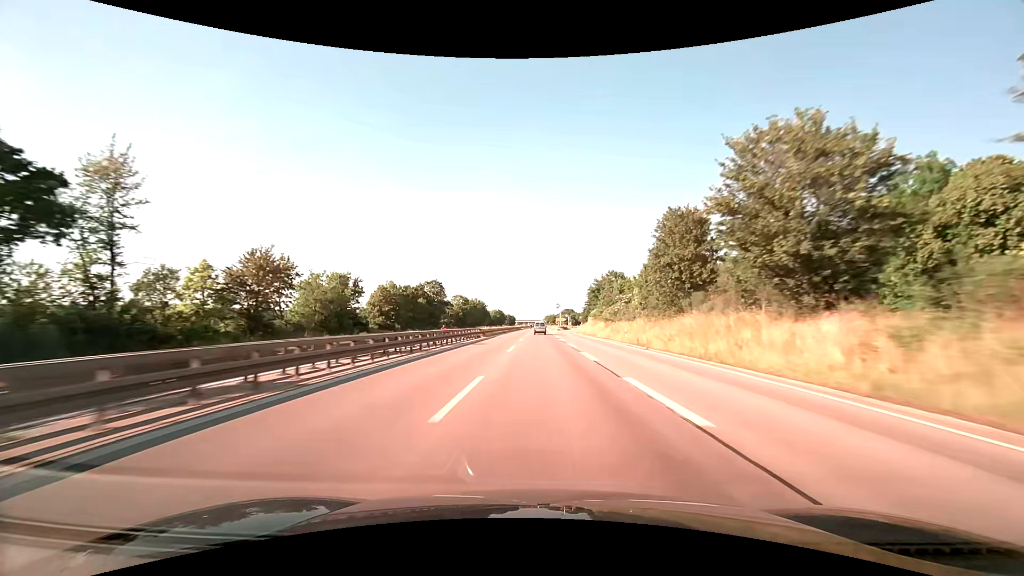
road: trunk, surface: asphalt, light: Day
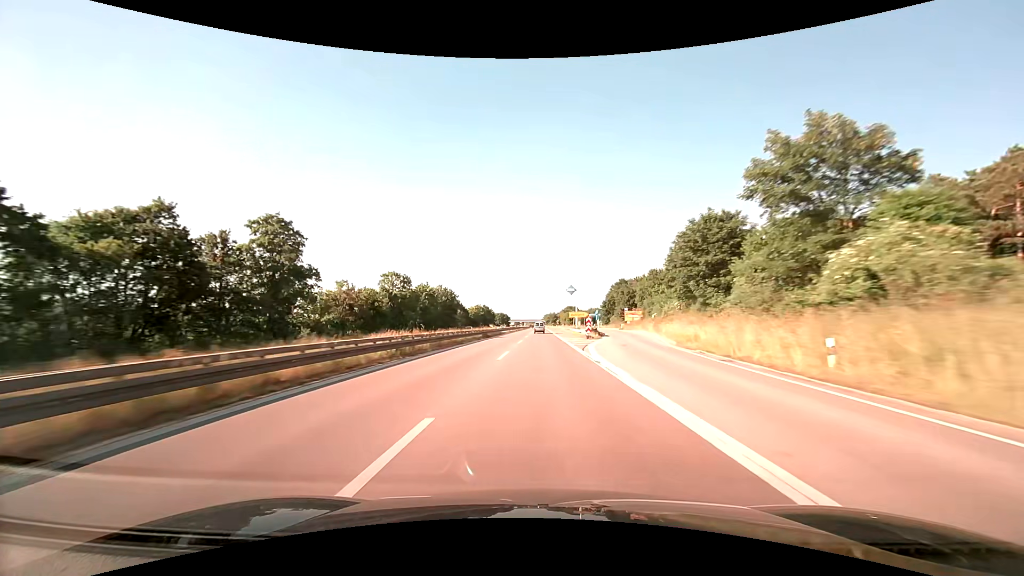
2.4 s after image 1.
(+0.2, +77.2) m; 0°
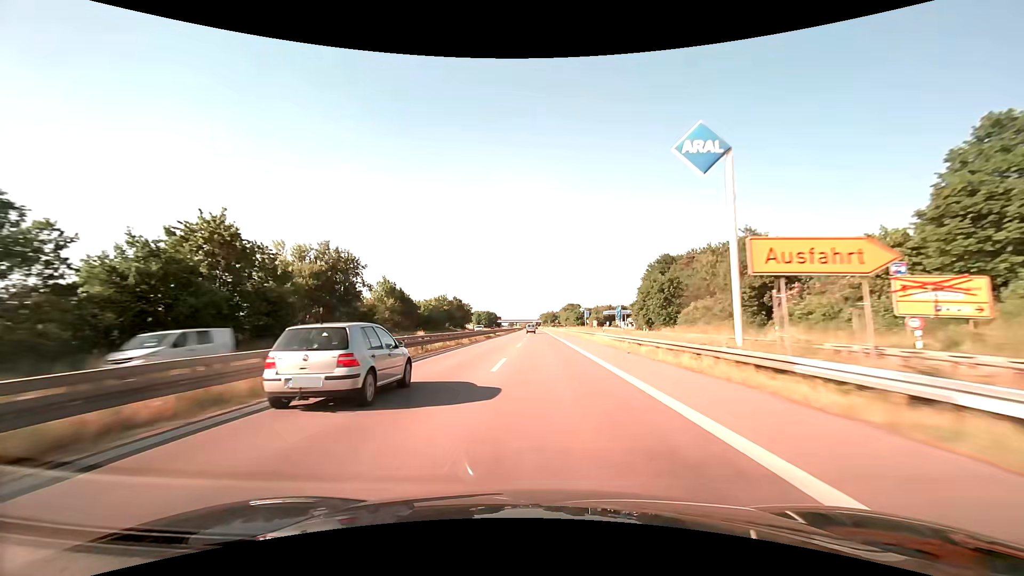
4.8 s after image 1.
(-0.1, +76.1) m; 0°
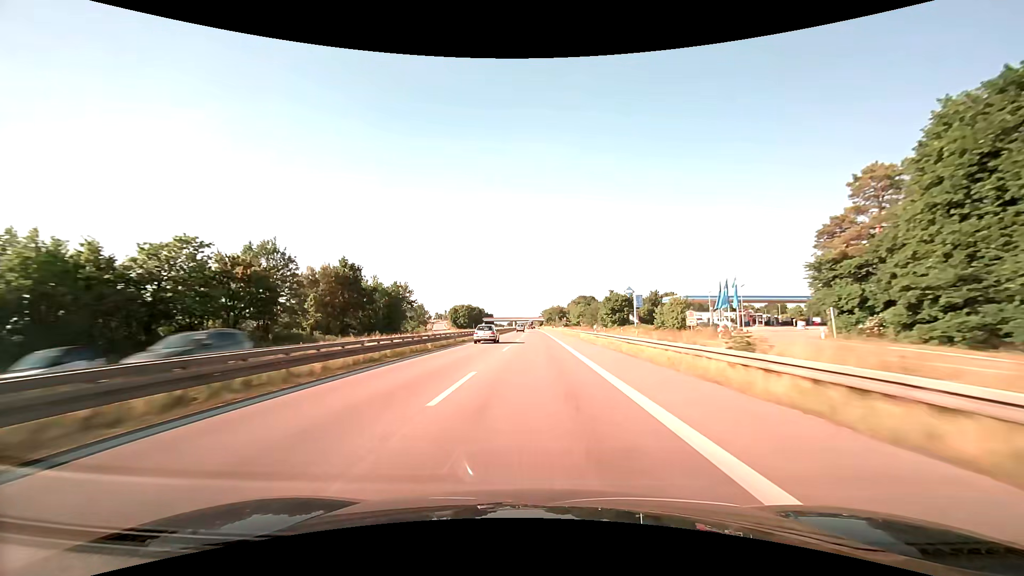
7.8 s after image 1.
(+0.4, +96.1) m; 0°
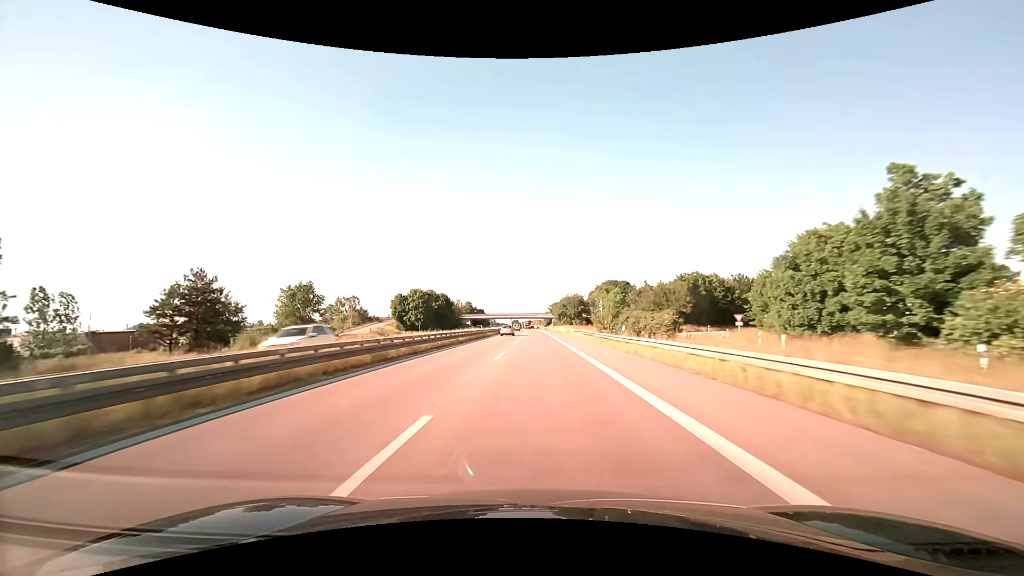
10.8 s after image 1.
(-0.7, +96.6) m; -1°
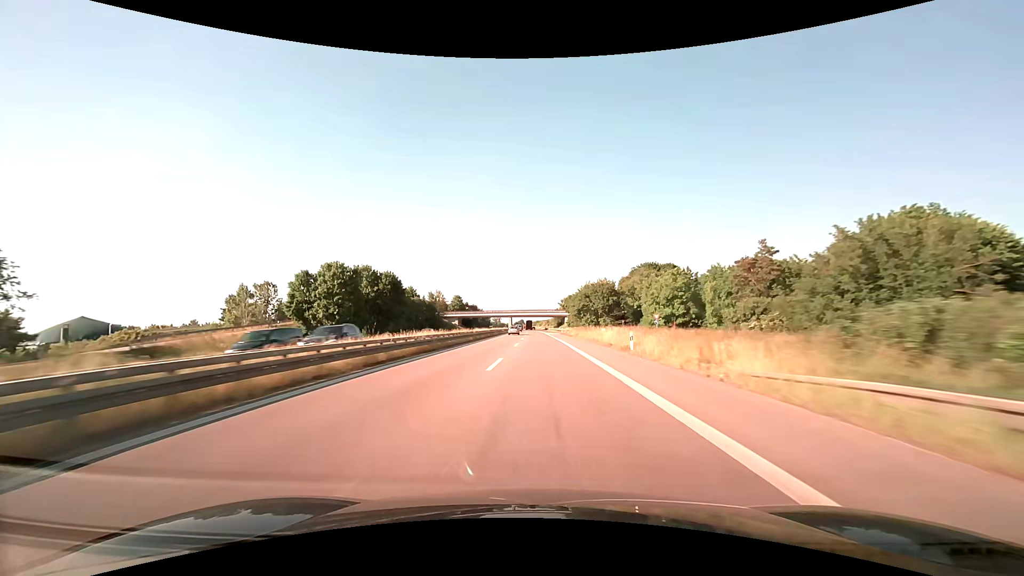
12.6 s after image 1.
(-0.4, +58.2) m; -1°
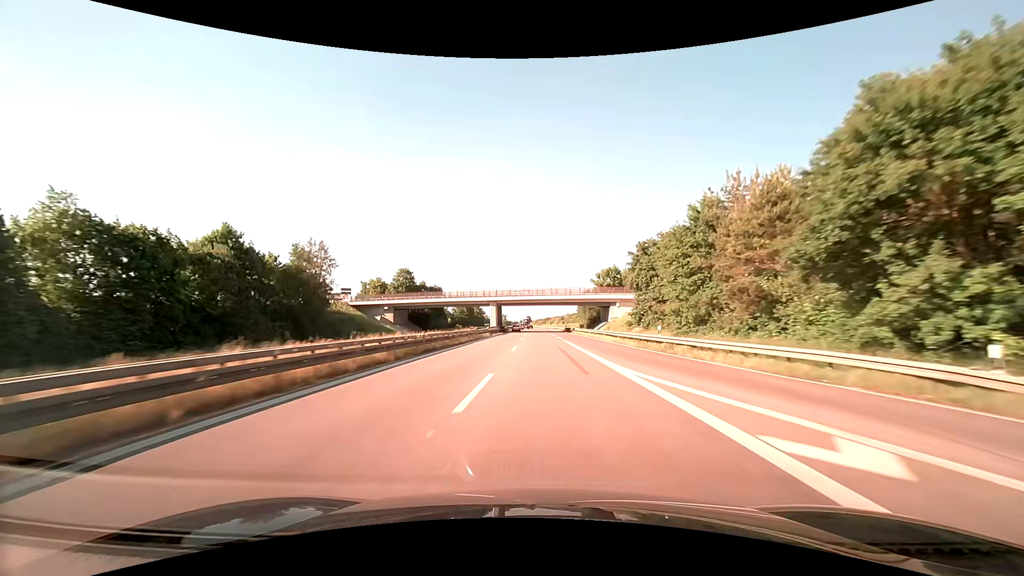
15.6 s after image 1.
(-0.9, +97.0) m; -1°
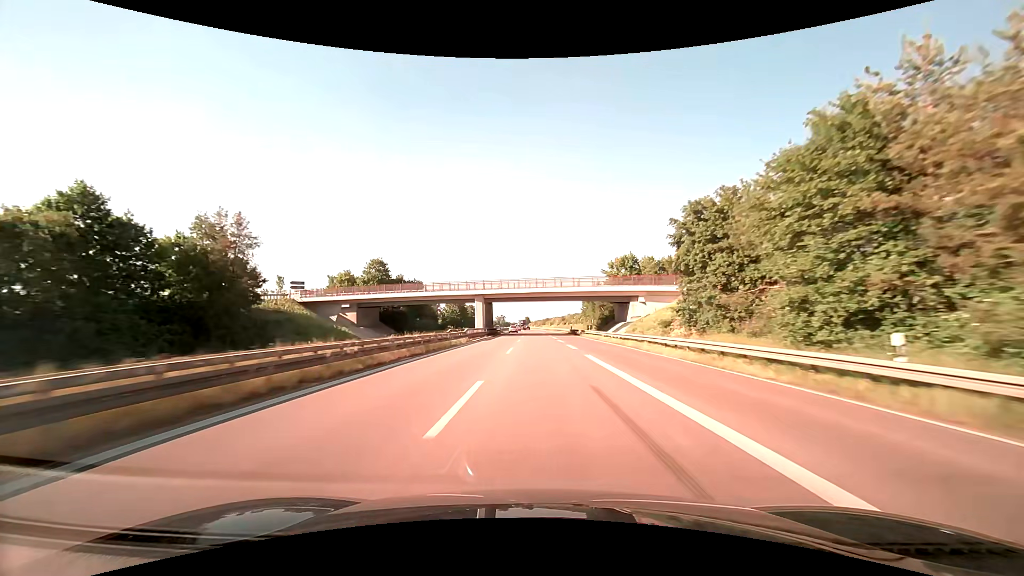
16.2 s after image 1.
(0.0, +19.5) m; 0°
(0, +10) (0, +20) (0, +30) (0, +40) (0, +50) (0, +60) (0, +70) (-1, +80) (-1, +90) (-1, +100) m
